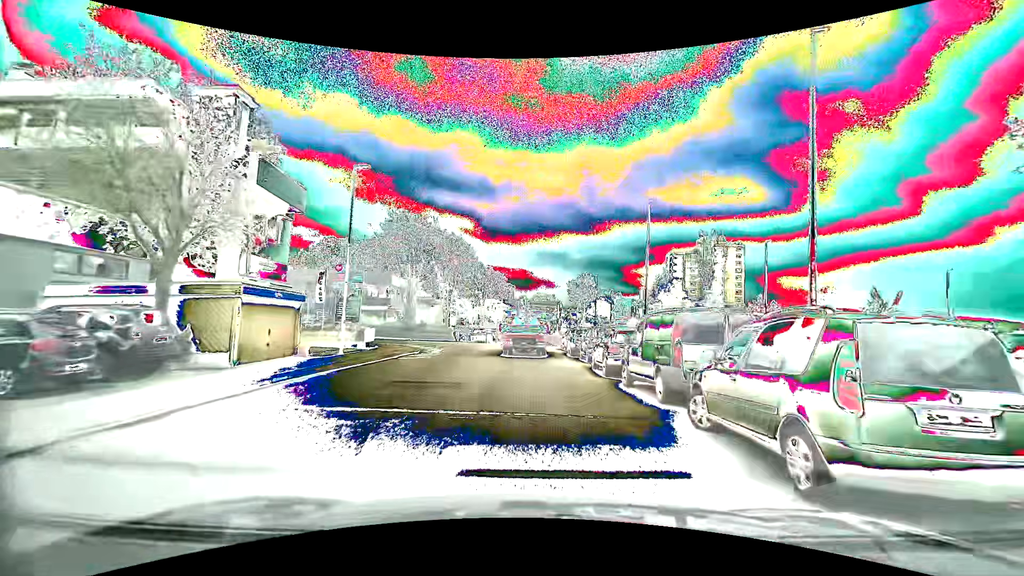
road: unclassified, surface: asphalt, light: Day
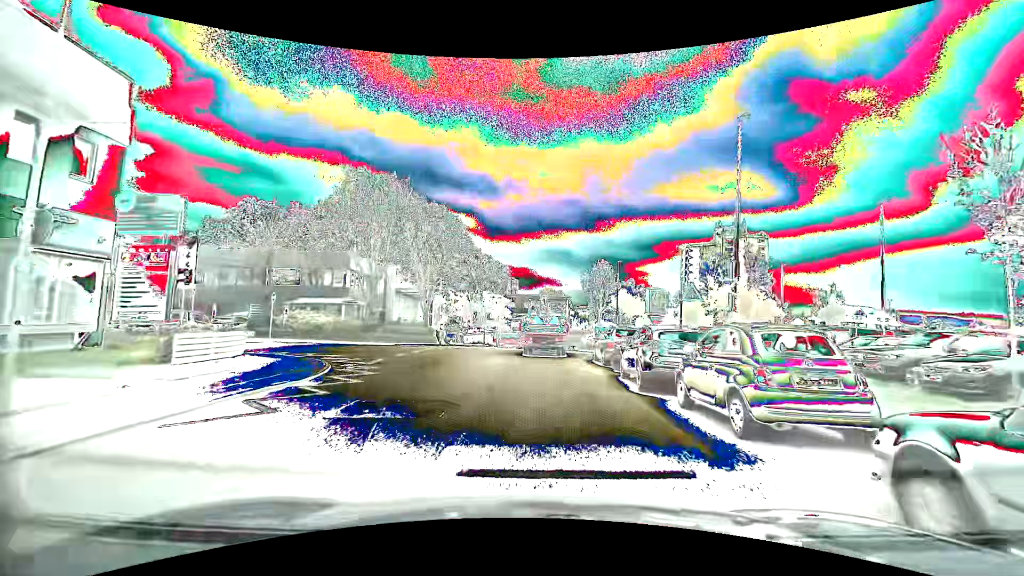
(-0.2, +13.9) m; -2°
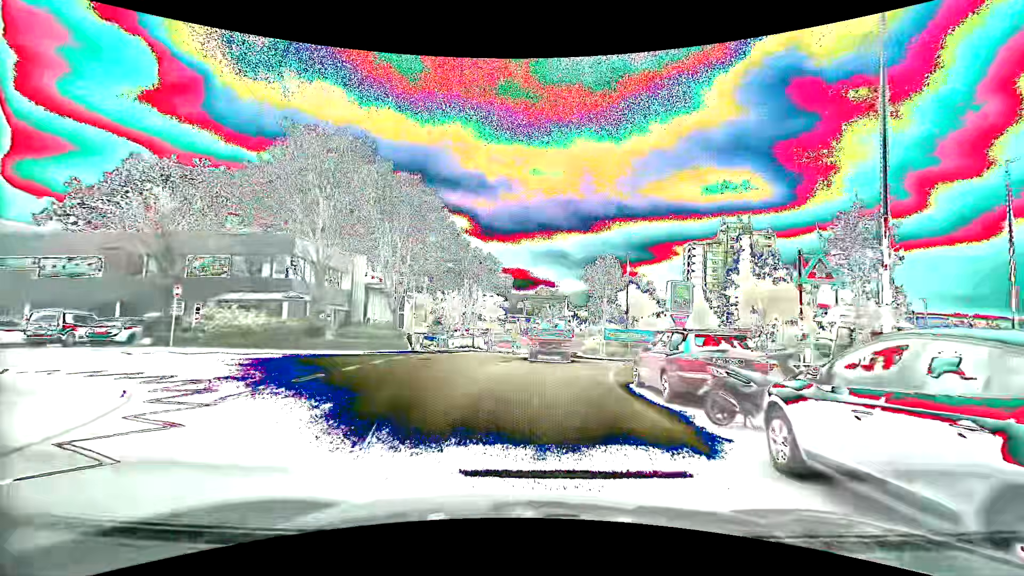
(+0.1, +8.6) m; +1°
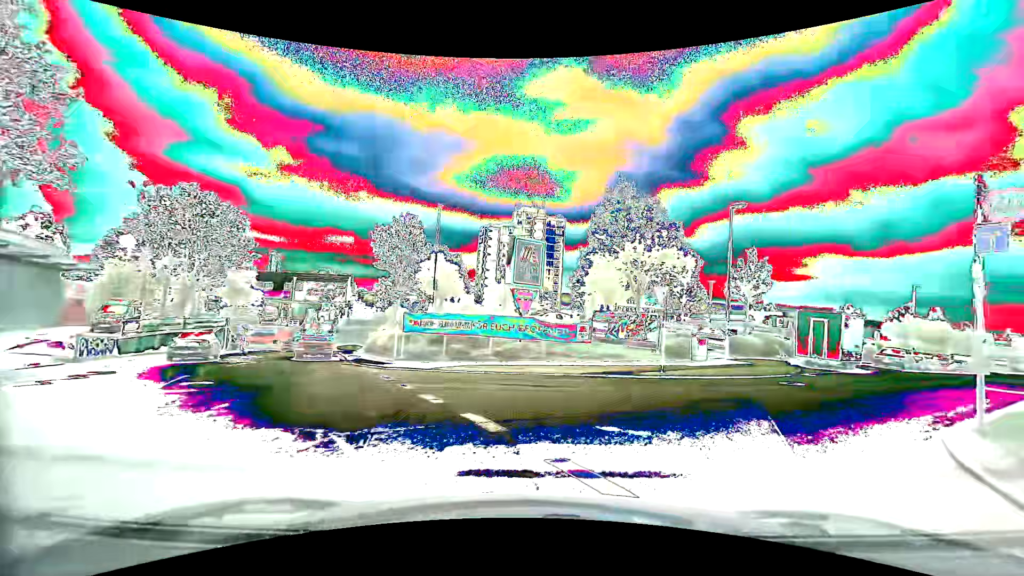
(+1.1, +16.6) m; +22°
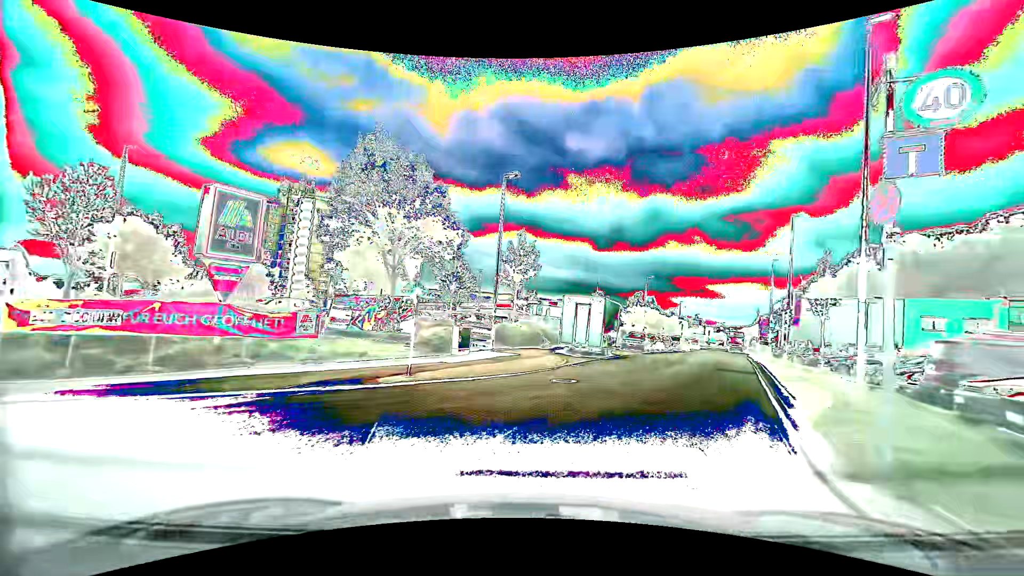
(+1.4, +5.6) m; +26°
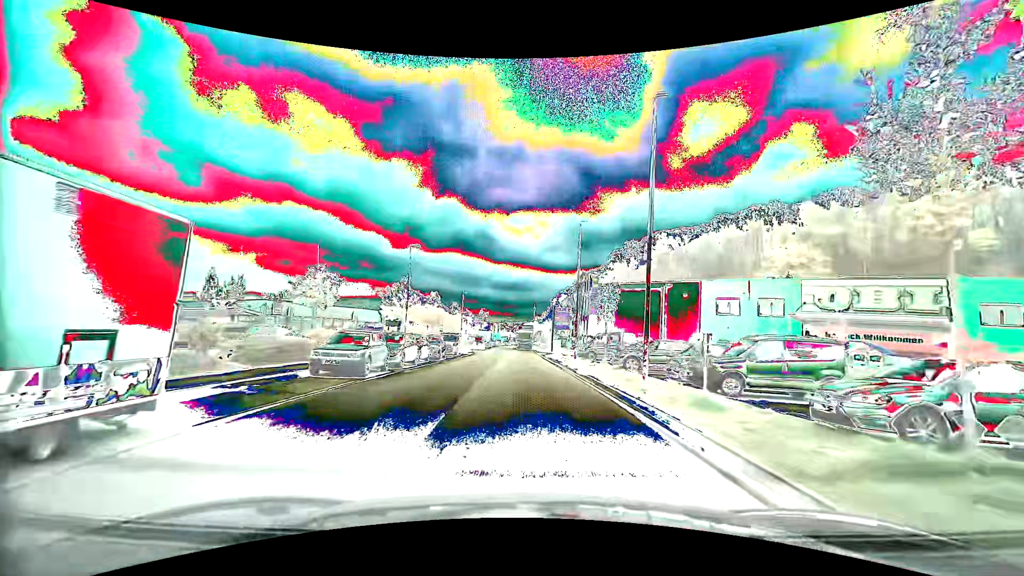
(+6.3, +20.5) m; +24°
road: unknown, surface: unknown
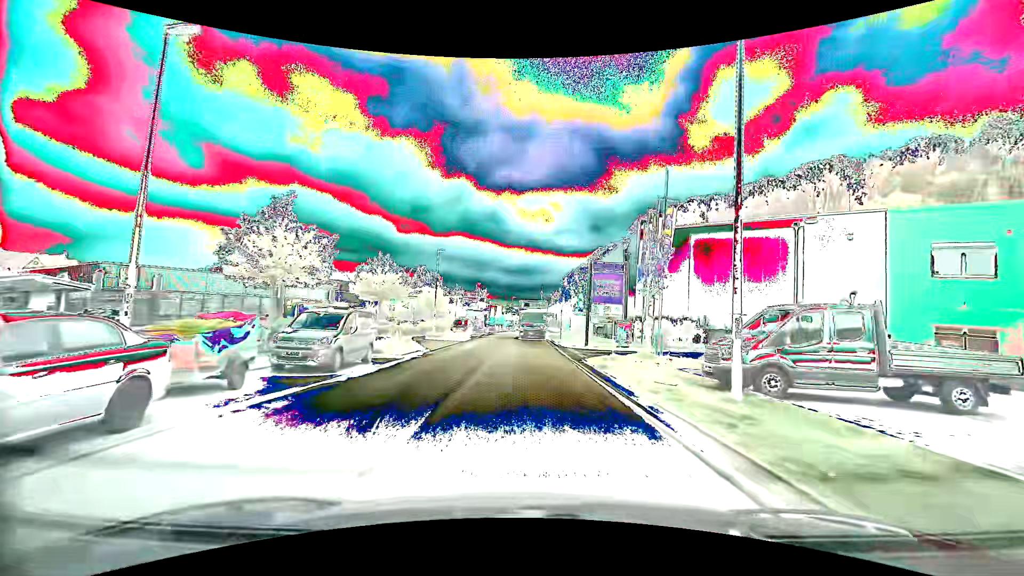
(-0.2, +26.9) m; -1°
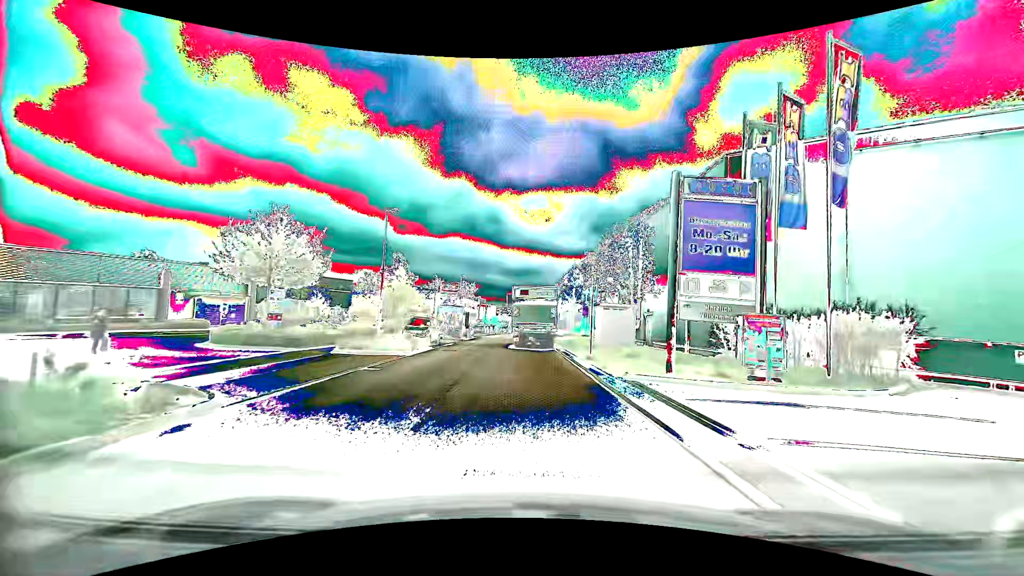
(+0.1, +17.0) m; +1°
